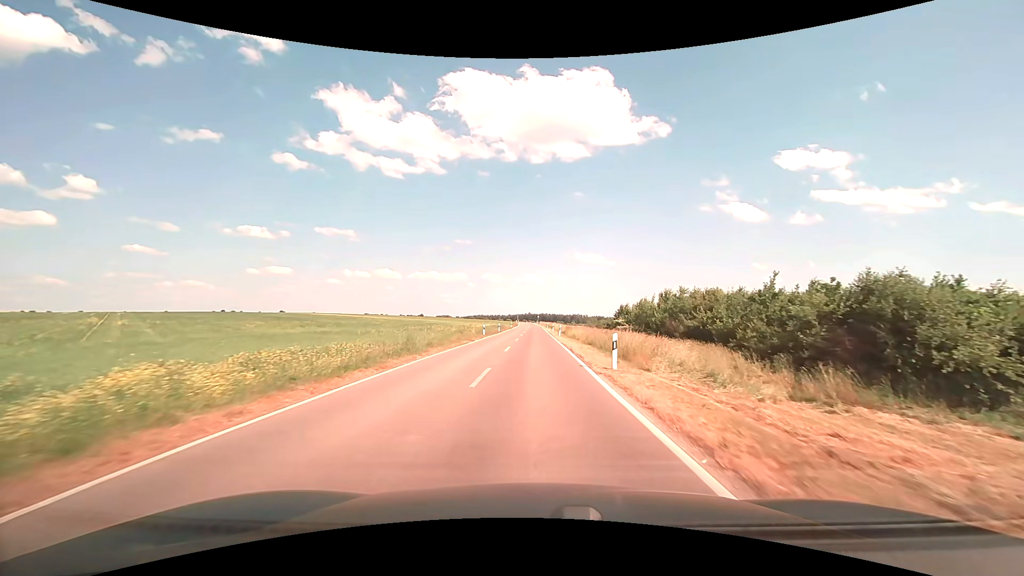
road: unclassified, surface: asphalt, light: Day
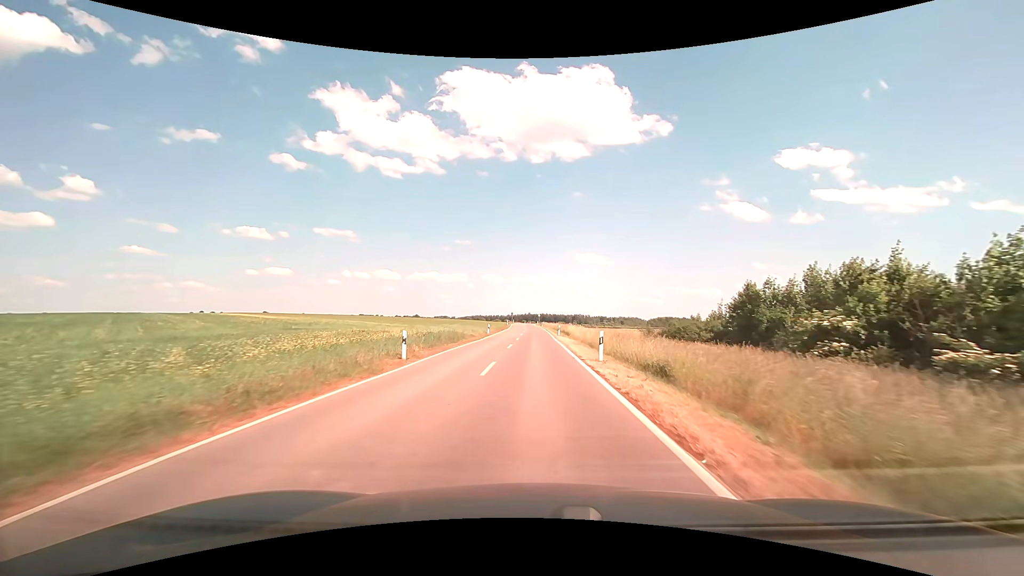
(+0.1, +46.9) m; 0°
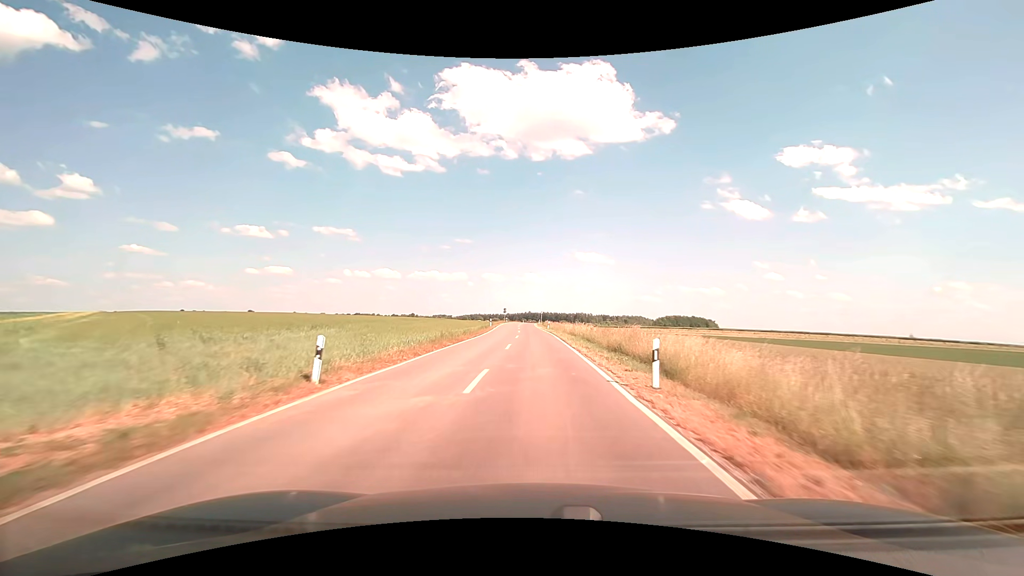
(0.0, +39.0) m; 0°
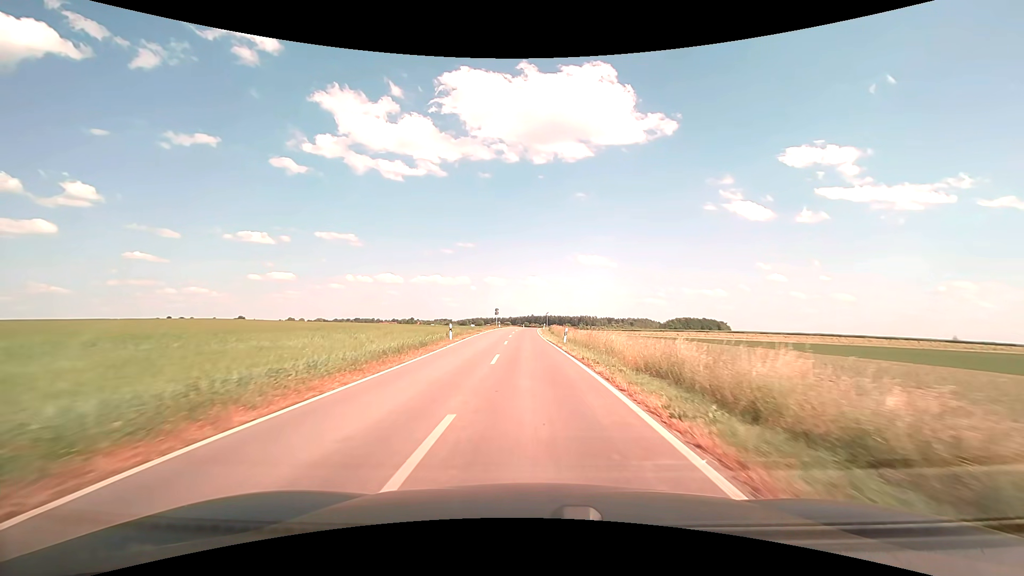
(0.0, +30.0) m; 0°
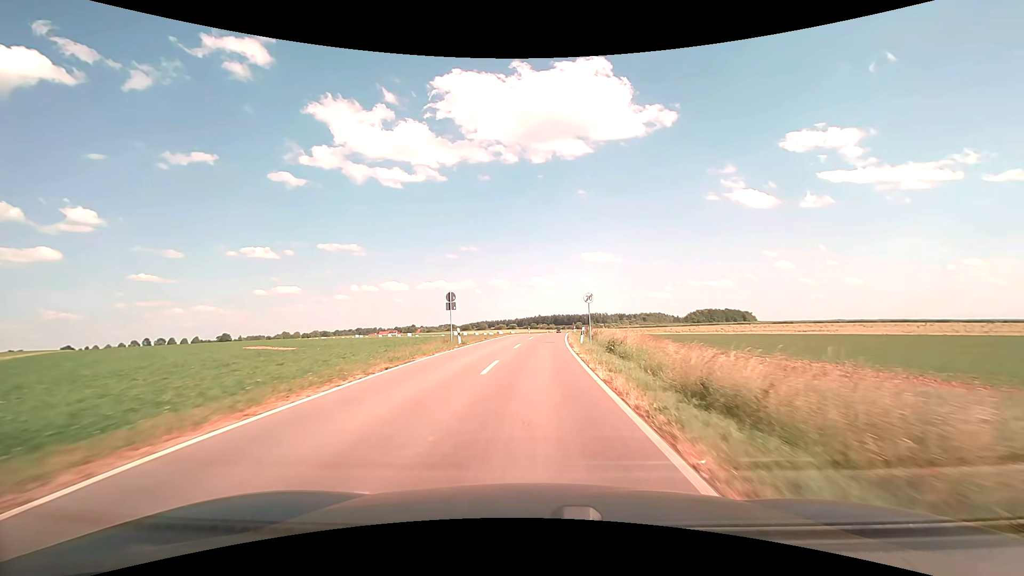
(-0.8, +51.1) m; -1°
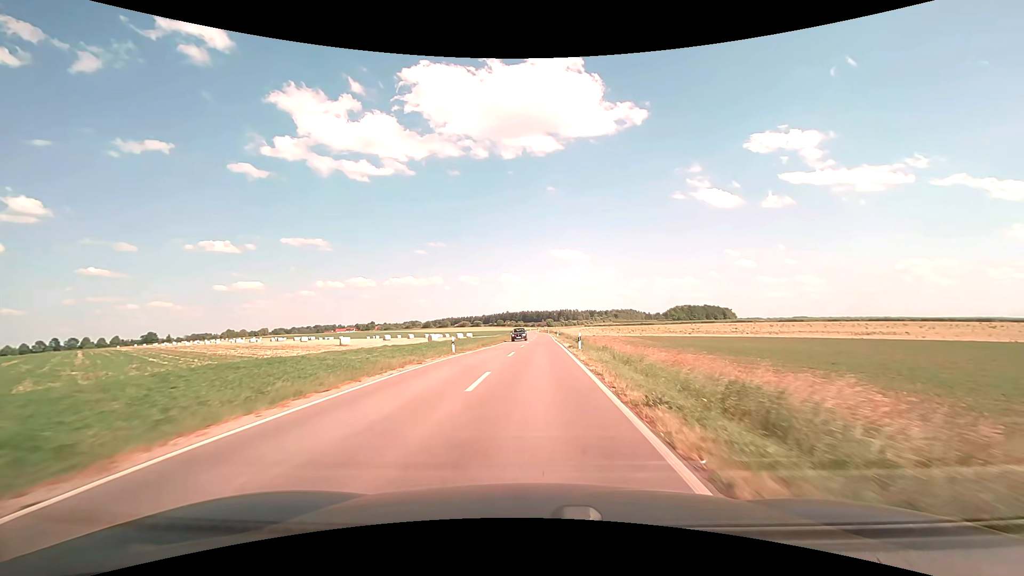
(+1.7, +50.5) m; +4°
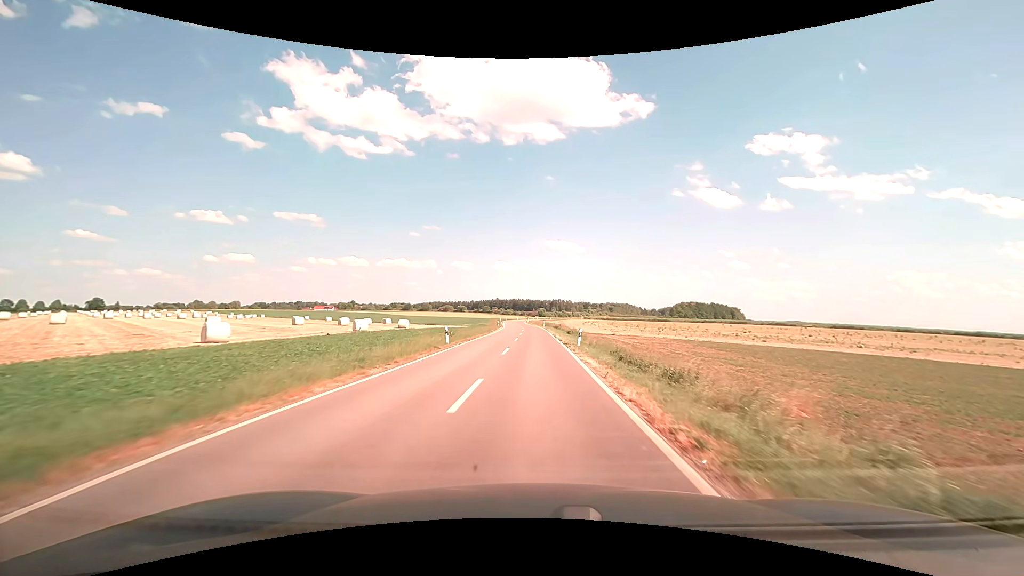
(+0.4, +51.2) m; +1°
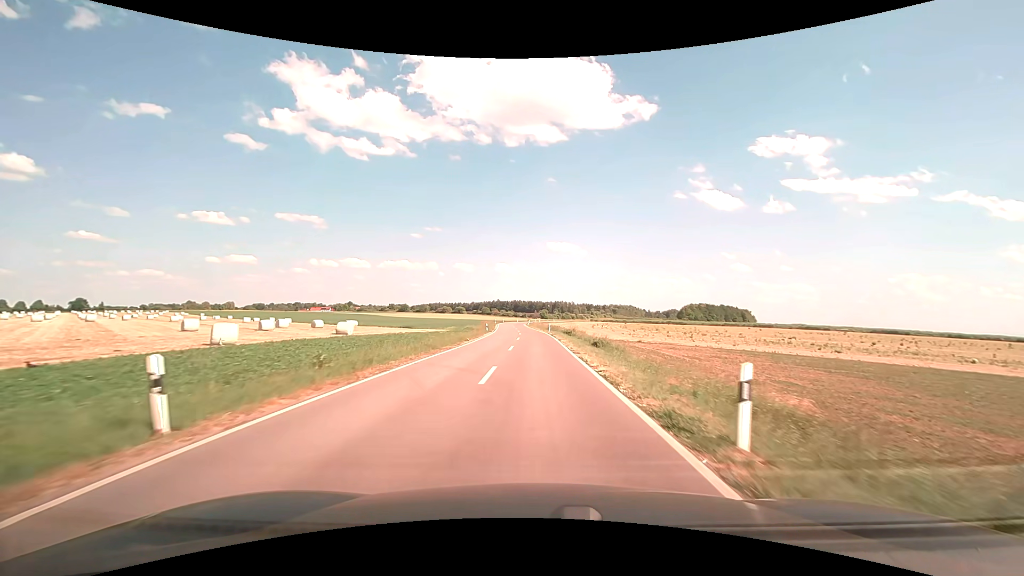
(0.0, +20.8) m; 0°
(0, +10) (0, +20) (0, +30) (0, +40) (0, +50) (-1, +60) (-1, +70) (-2, +80) (-2, +90) (-3, +100) m
